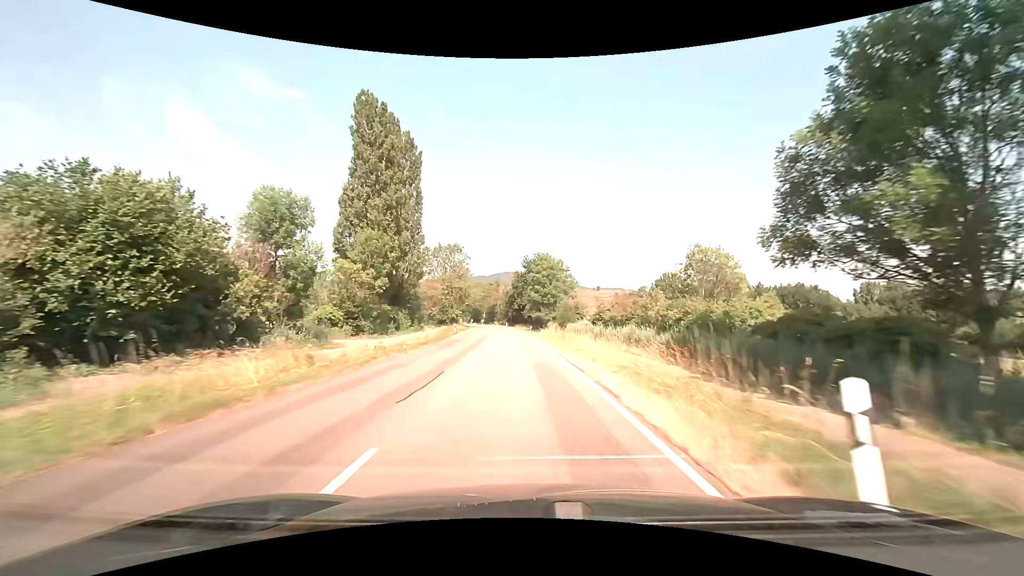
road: tertiary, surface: asphalt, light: Day
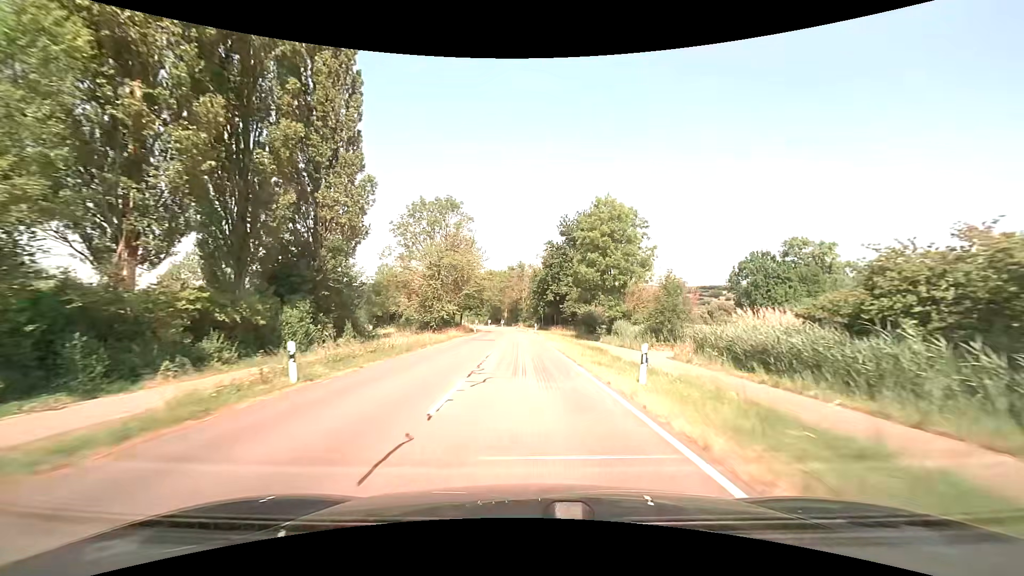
(-1.7, +42.3) m; -4°
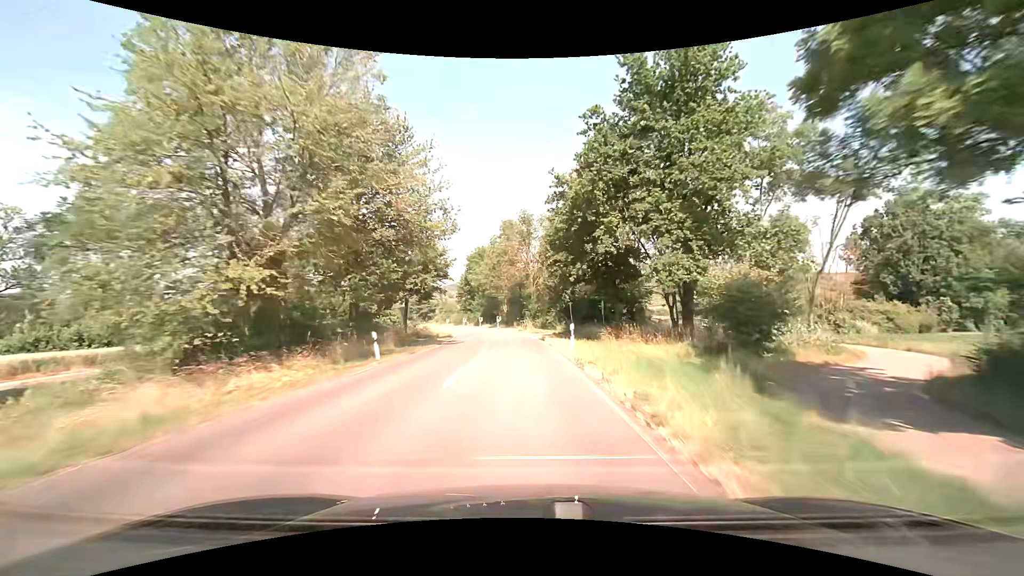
(-0.3, +42.6) m; -1°
(0, +10) (0, +20) (-1, +30) (-2, +40) (-3, +50) (-5, +60) (-7, +69) (-9, +79) (-12, +89) (-16, +98) m
